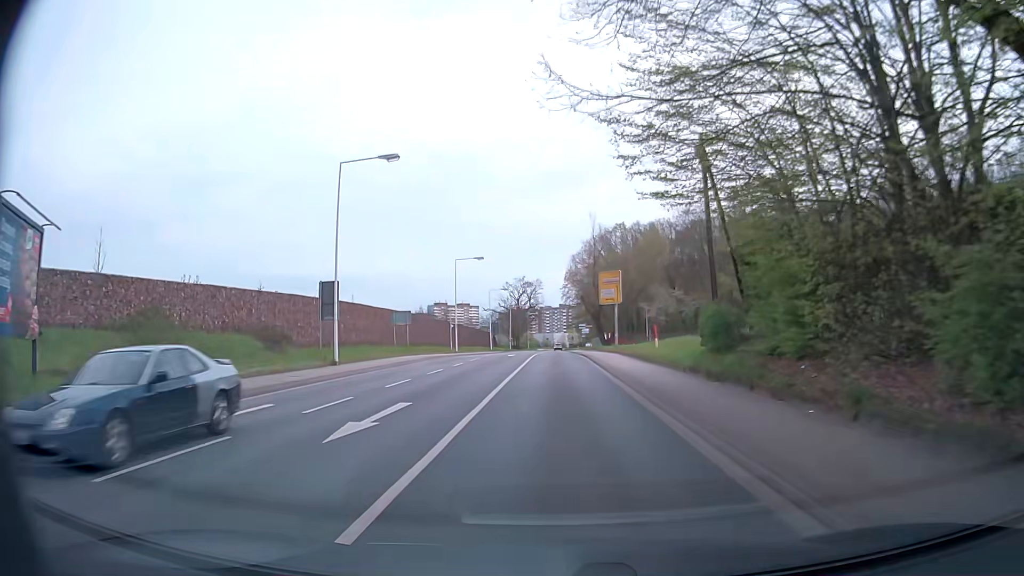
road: secondary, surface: asphalt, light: Day
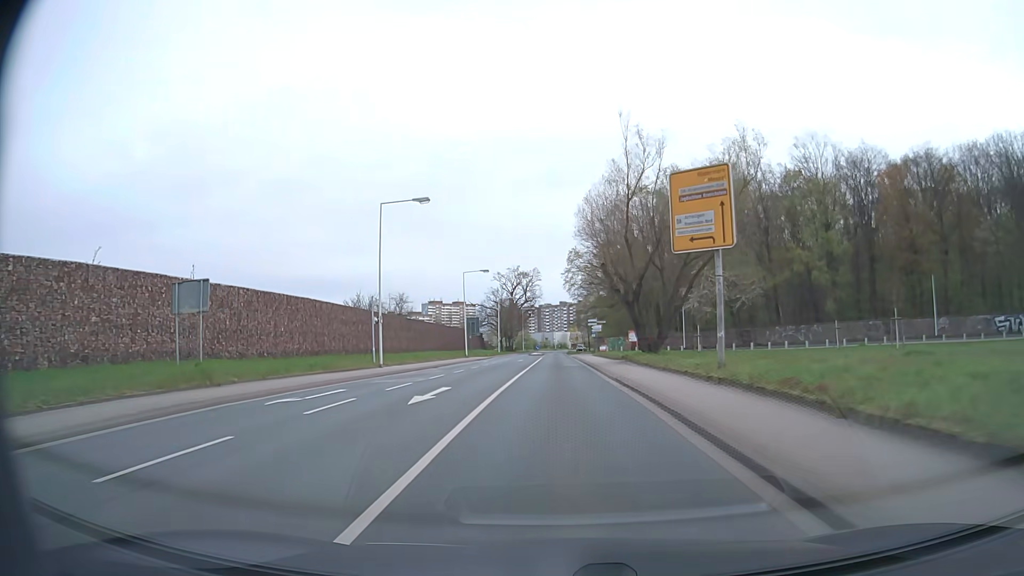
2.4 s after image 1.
(0.0, +30.1) m; 0°
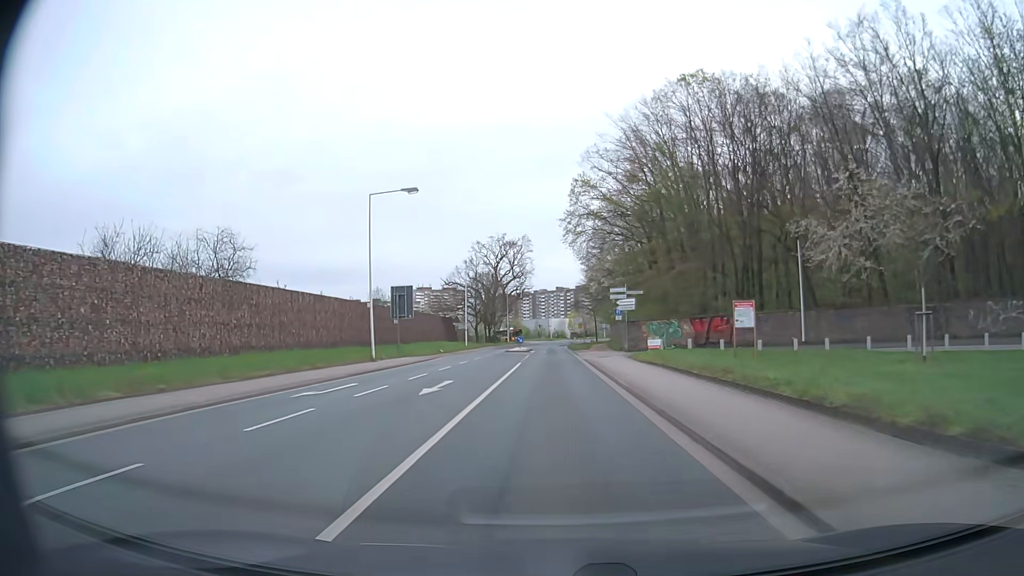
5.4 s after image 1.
(+0.1, +38.2) m; 0°
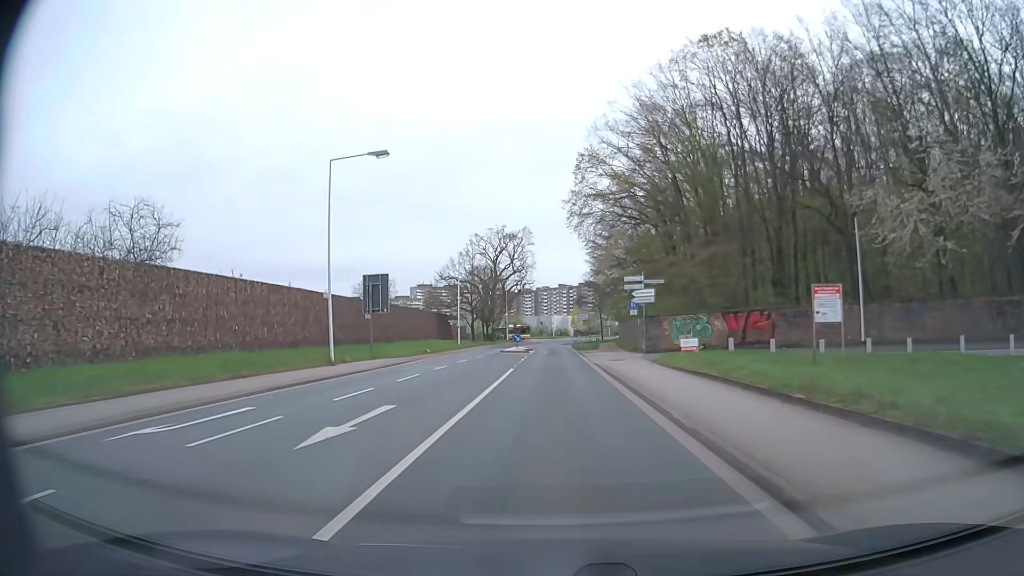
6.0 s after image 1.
(0.0, +7.7) m; 0°
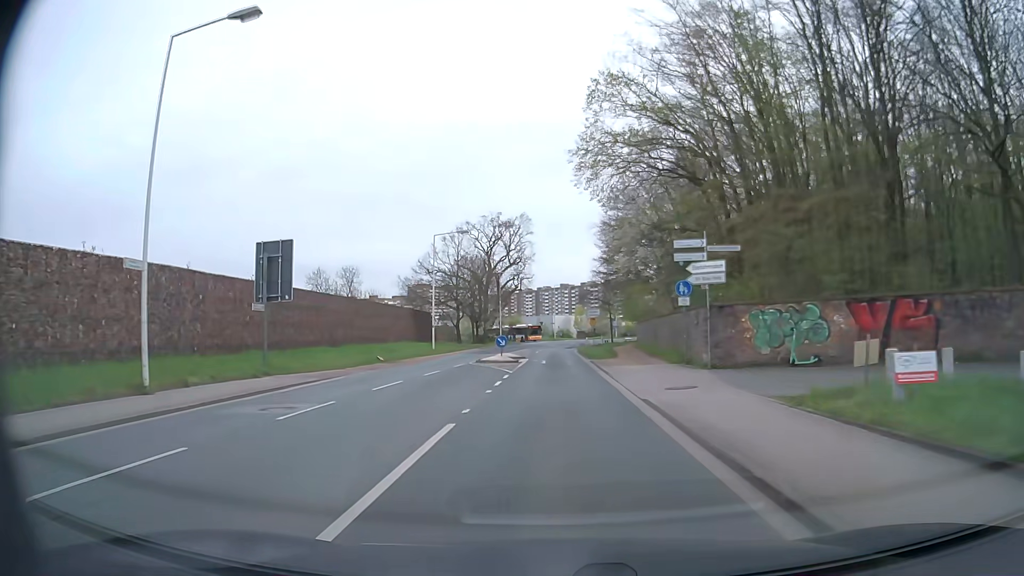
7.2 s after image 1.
(-0.1, +15.4) m; 0°
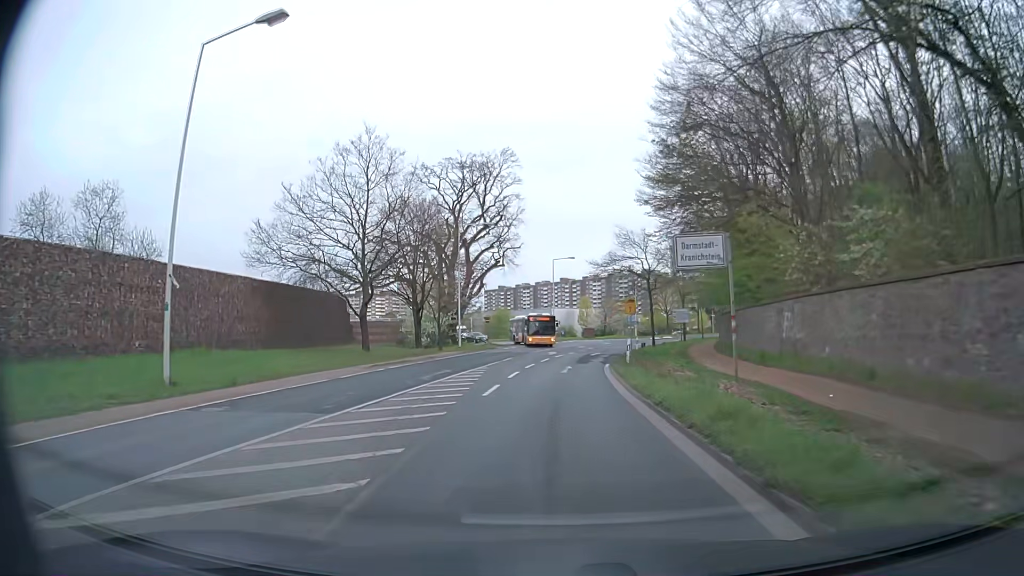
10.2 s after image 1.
(0.0, +38.3) m; 0°
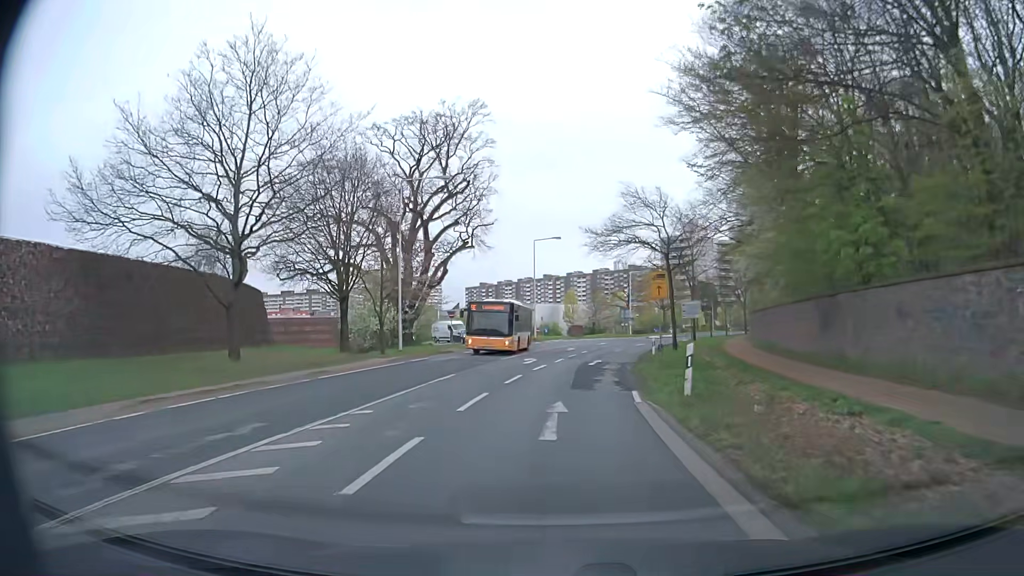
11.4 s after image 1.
(+0.1, +15.3) m; +1°
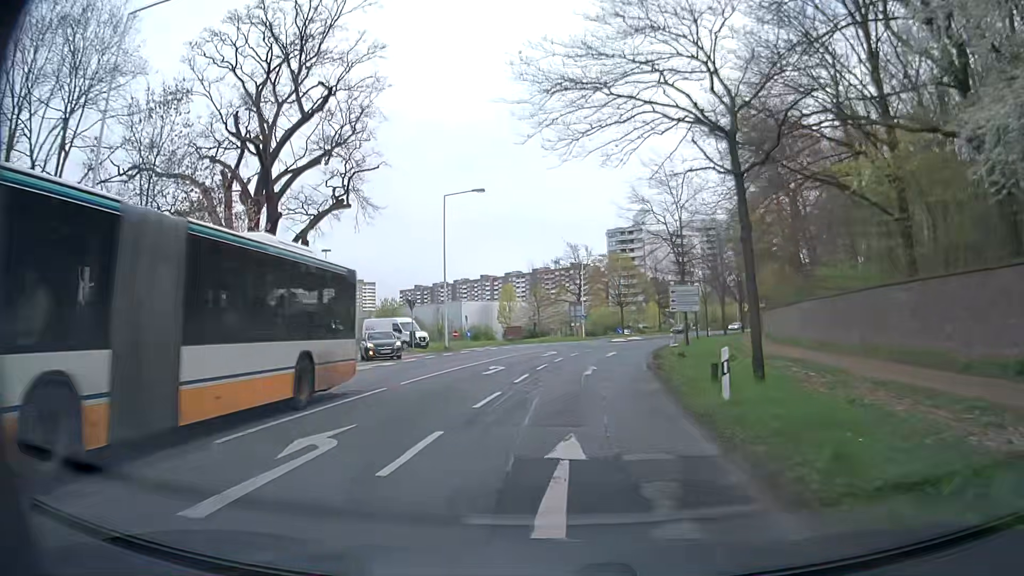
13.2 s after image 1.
(+0.9, +22.9) m; +5°
